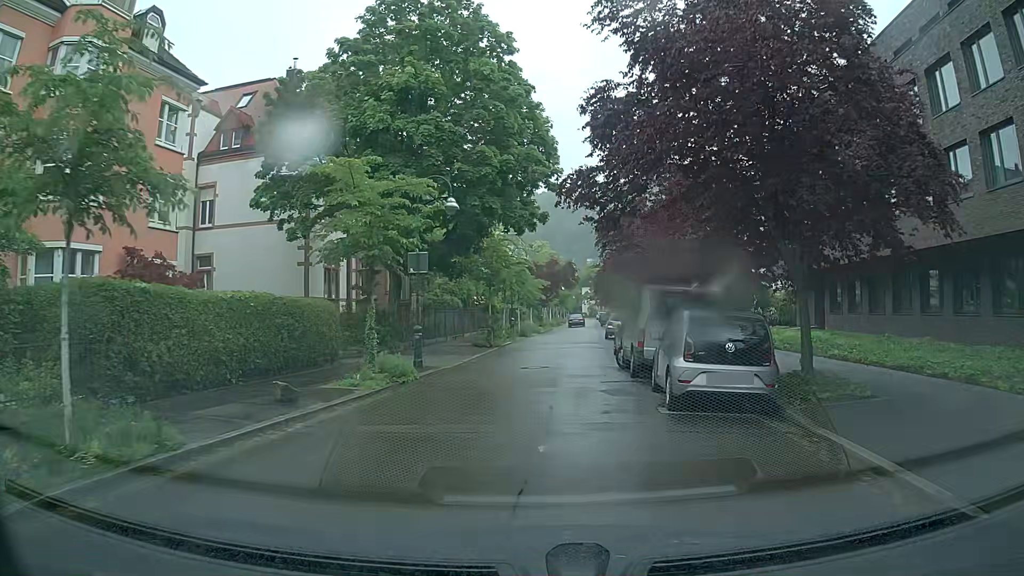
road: residential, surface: asphalt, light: Day
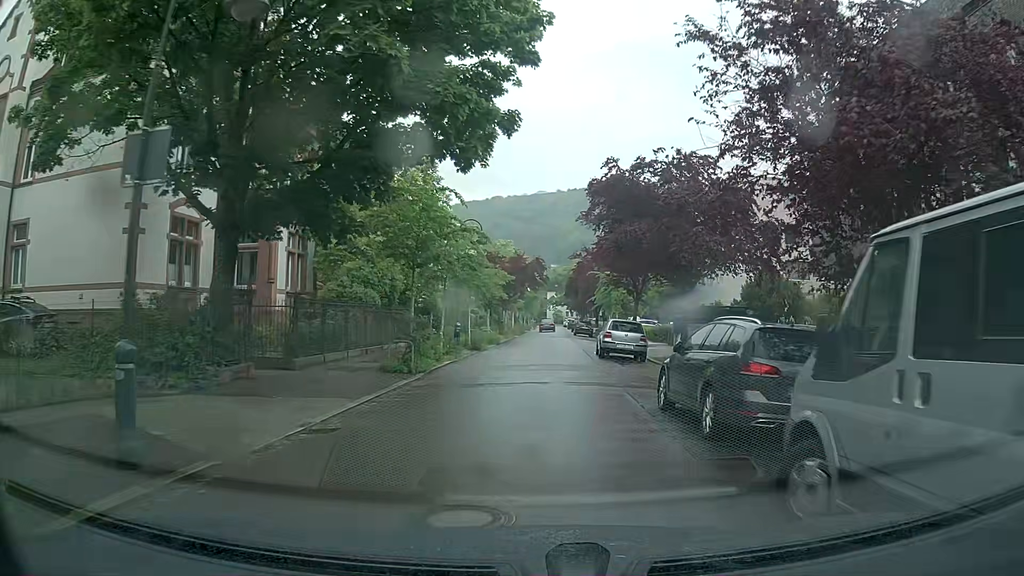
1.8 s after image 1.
(+0.1, +13.6) m; +2°
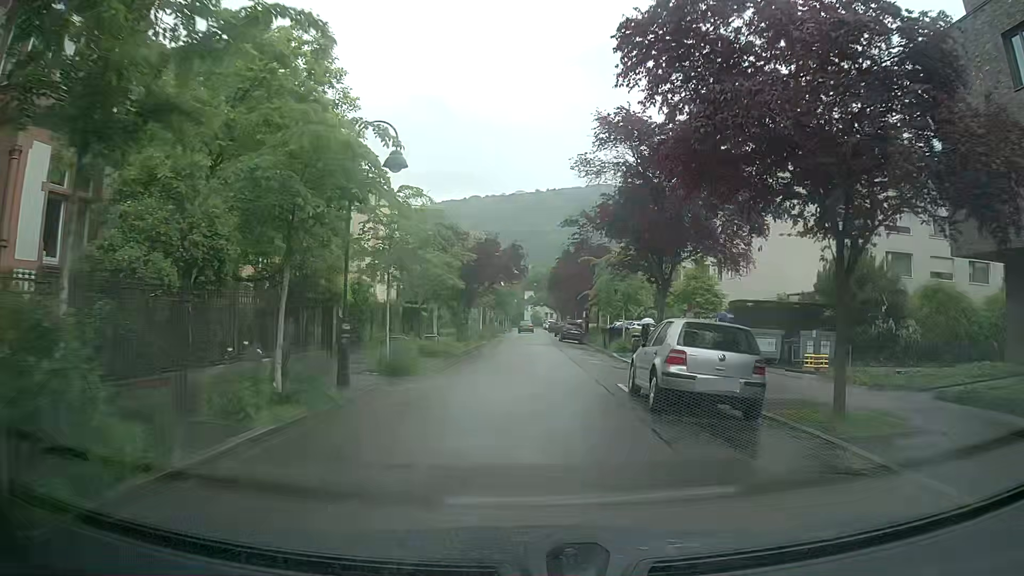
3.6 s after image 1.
(+0.3, +14.4) m; +3°
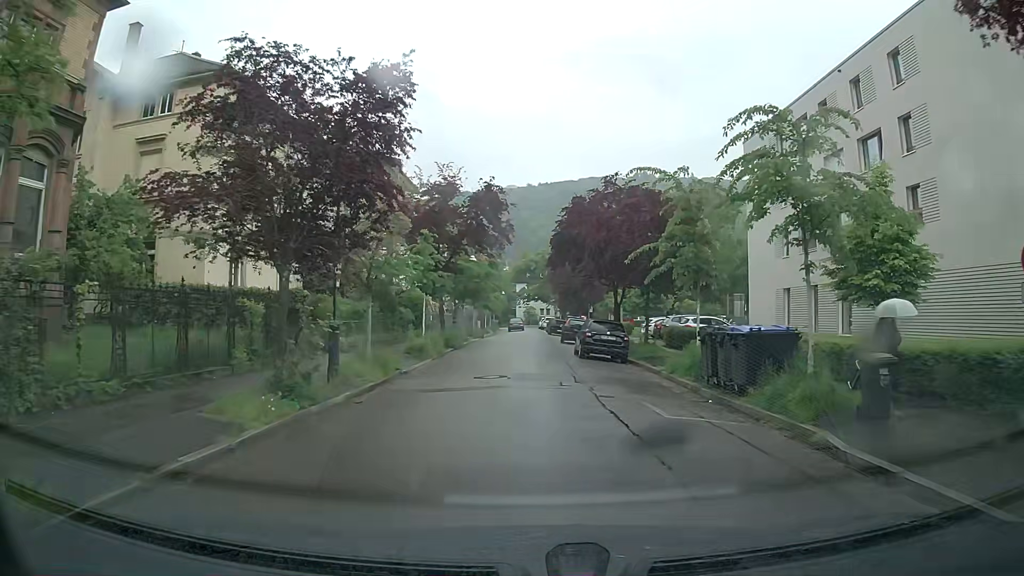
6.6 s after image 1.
(-0.2, +24.7) m; 0°
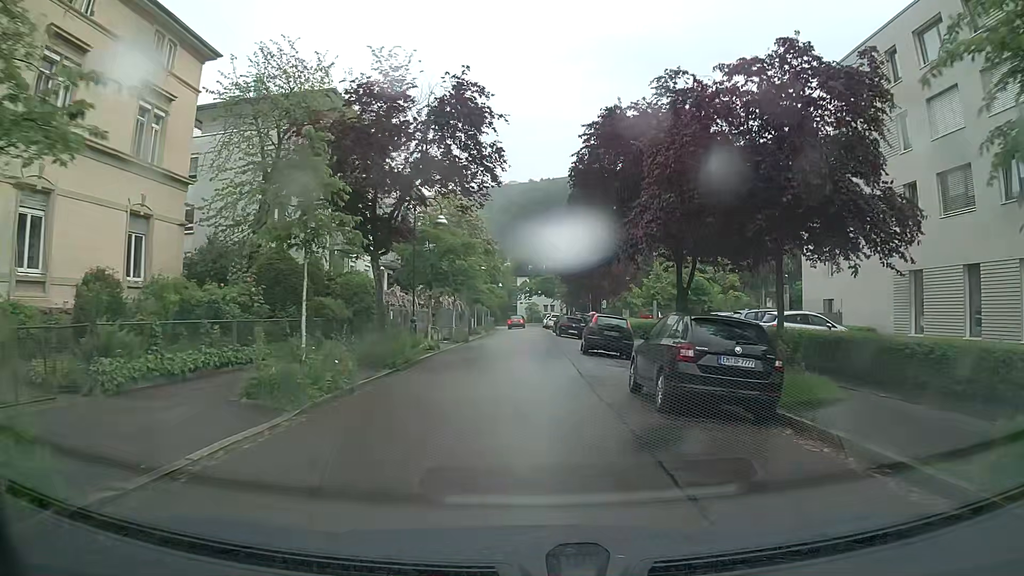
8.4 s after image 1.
(-0.1, +14.4) m; +1°
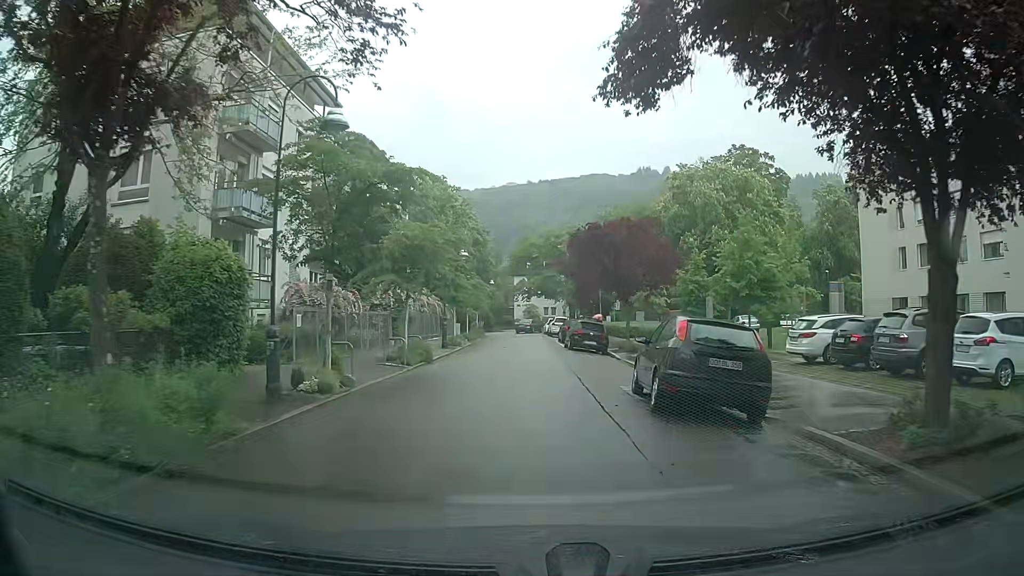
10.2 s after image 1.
(-0.2, +13.5) m; 0°
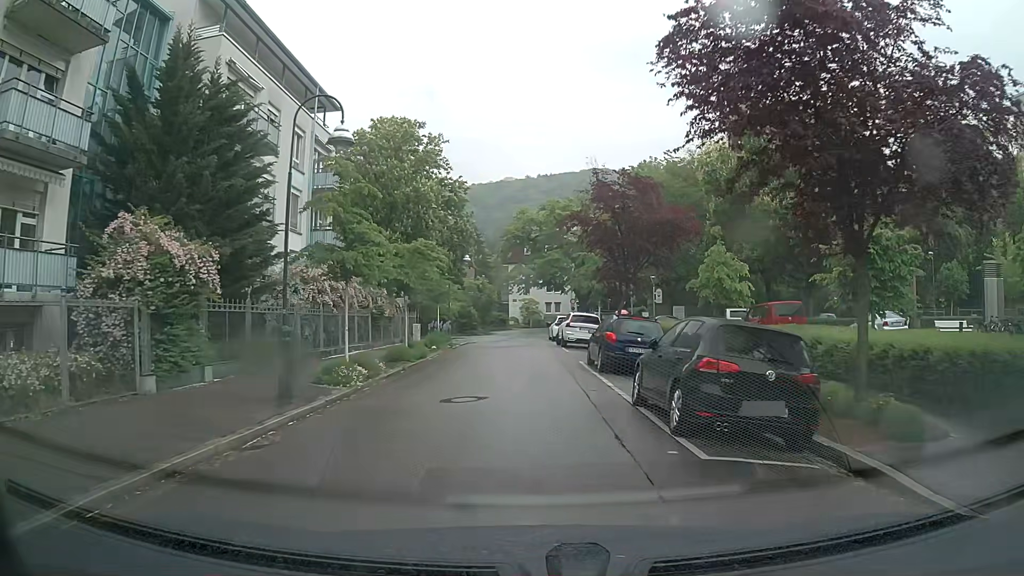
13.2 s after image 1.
(-0.3, +22.5) m; -1°
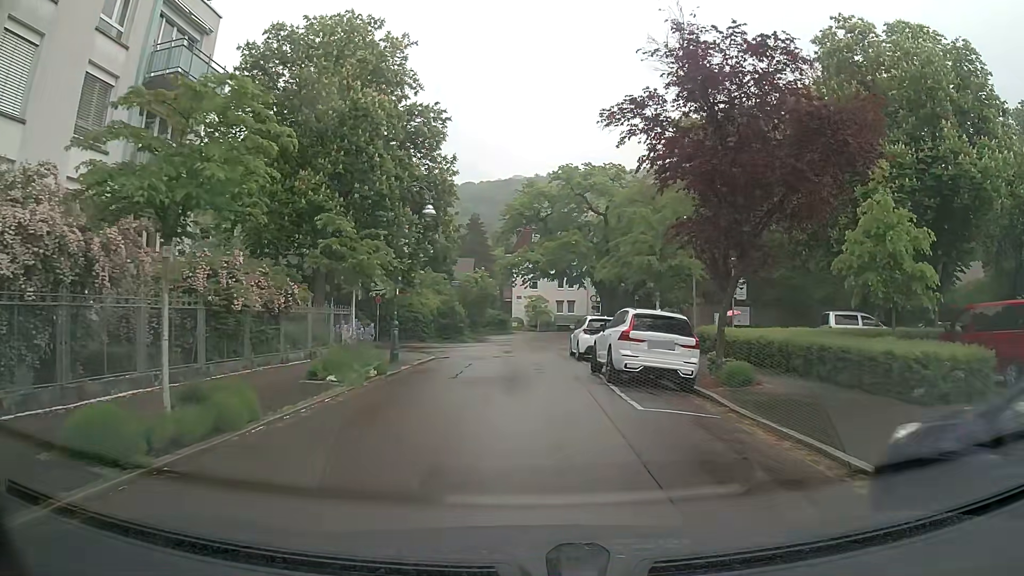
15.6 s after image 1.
(+0.1, +16.7) m; 0°
